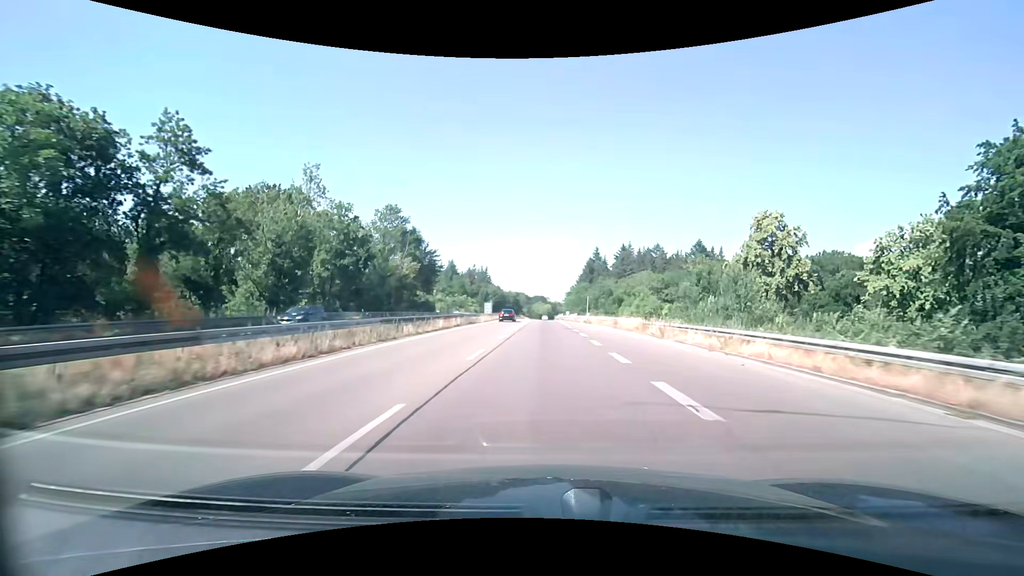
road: trunk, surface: asphalt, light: Day
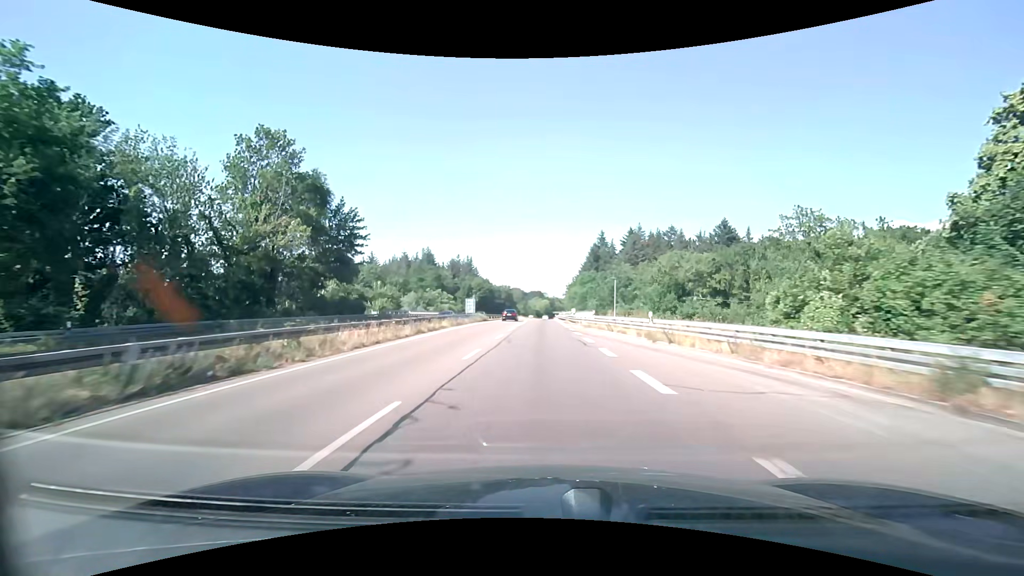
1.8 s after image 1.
(+0.1, +35.7) m; 0°
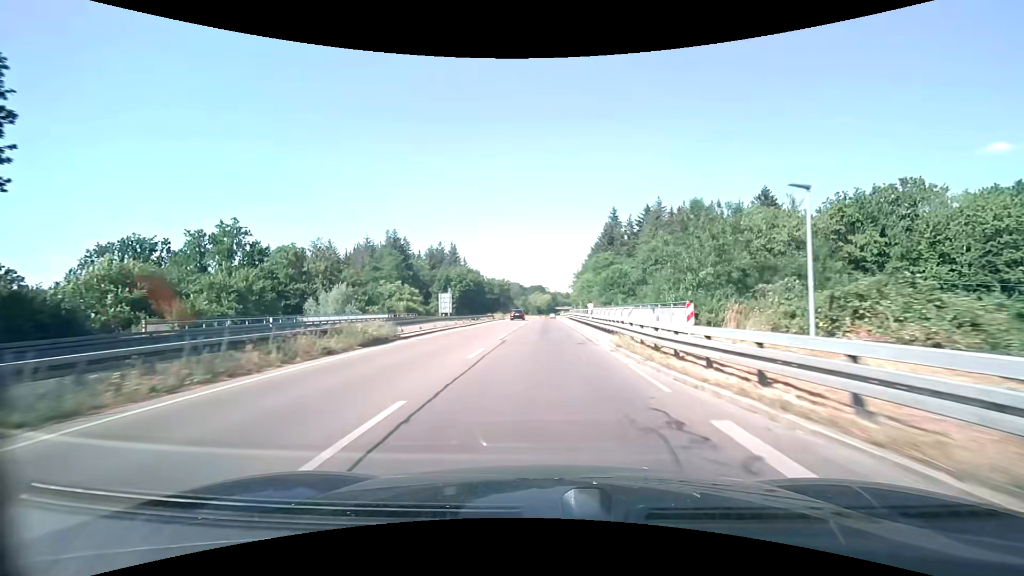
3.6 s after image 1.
(-0.2, +36.0) m; 0°
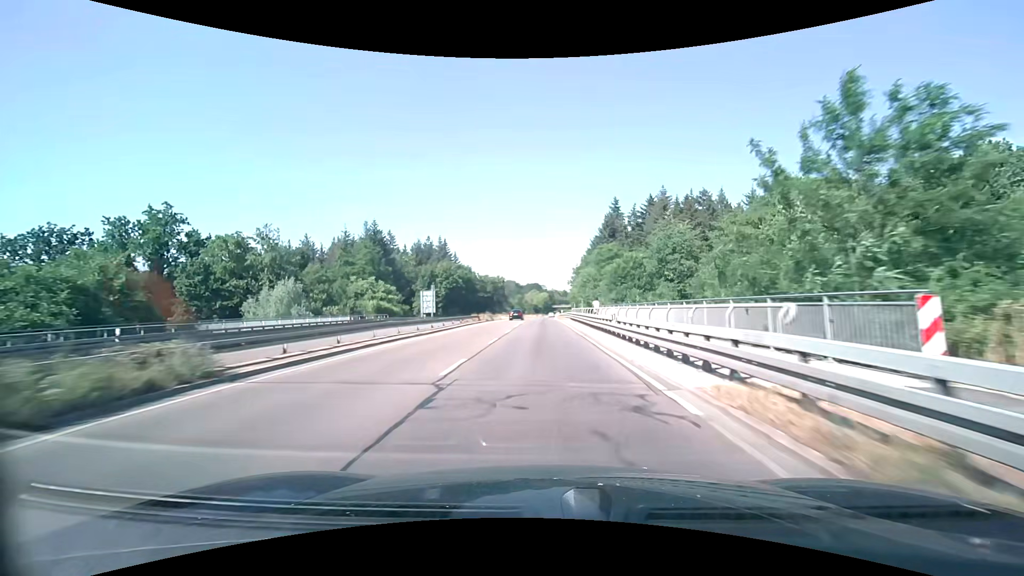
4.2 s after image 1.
(0.0, +12.0) m; 0°
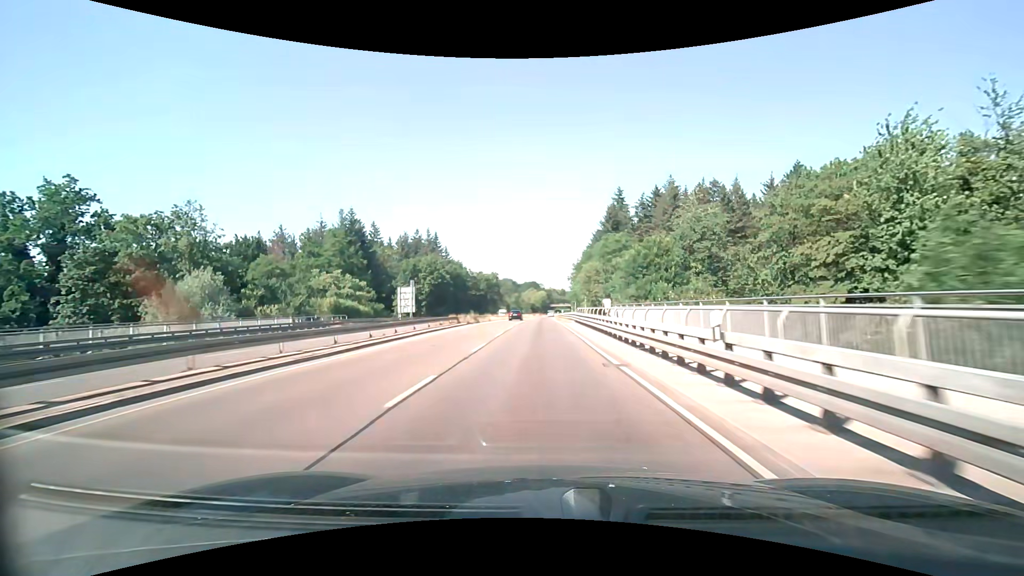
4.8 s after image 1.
(0.0, +12.1) m; 0°
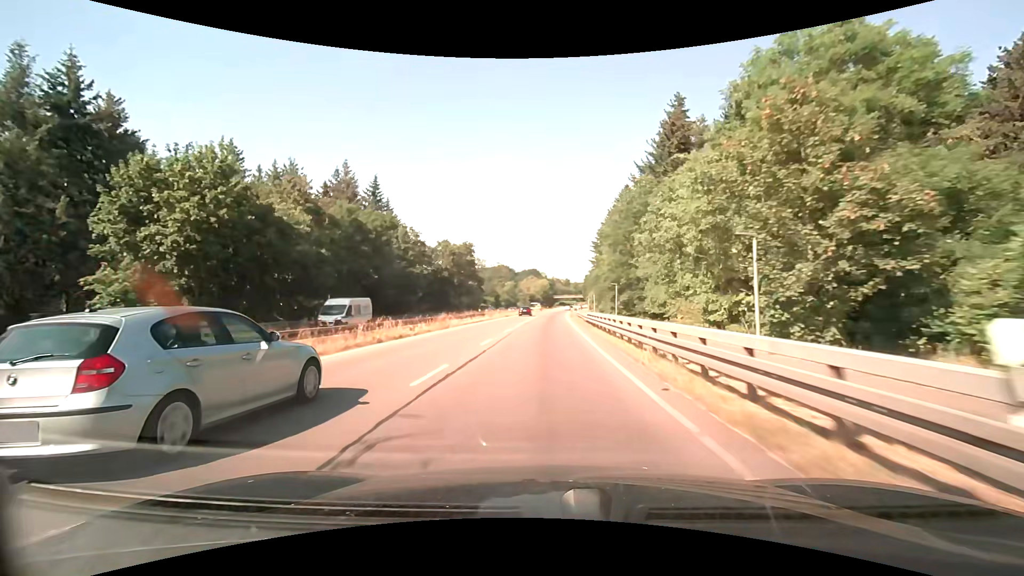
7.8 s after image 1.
(-0.2, +61.1) m; 0°
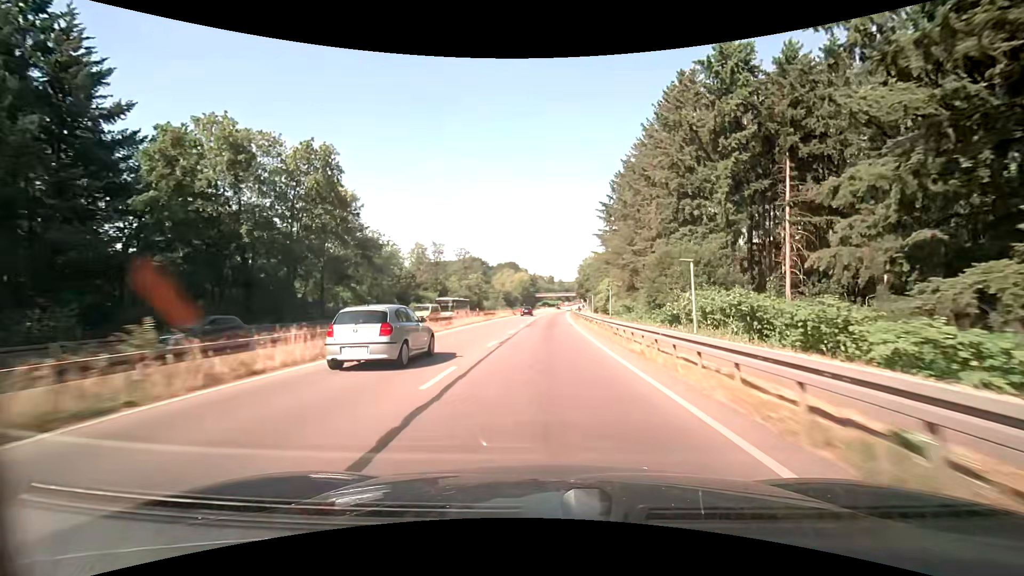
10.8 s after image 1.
(+0.7, +63.0) m; +2°
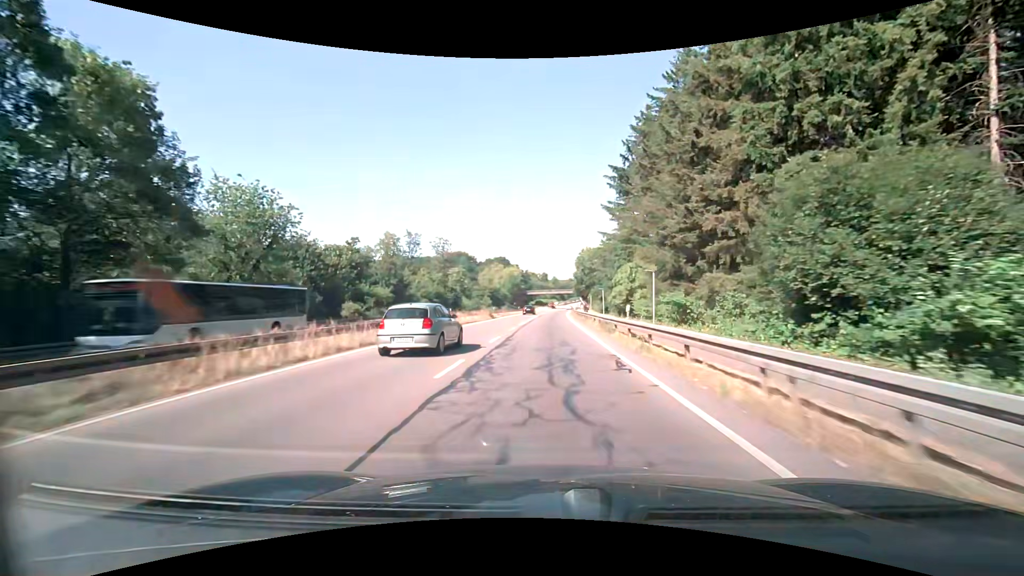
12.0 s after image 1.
(+0.2, +25.8) m; +1°
(0, +10) (0, +20) (0, +30) (0, +40) (+1, +50) (+1, +60) (+1, +70) (+2, +80) (+2, +90) (+3, +100) m
